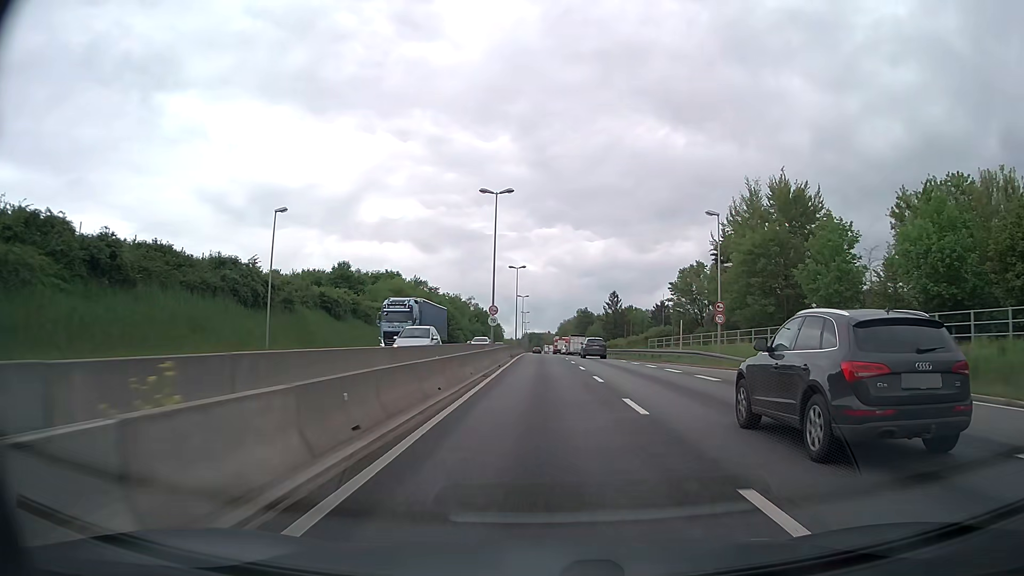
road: trunk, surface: asphalt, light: Day
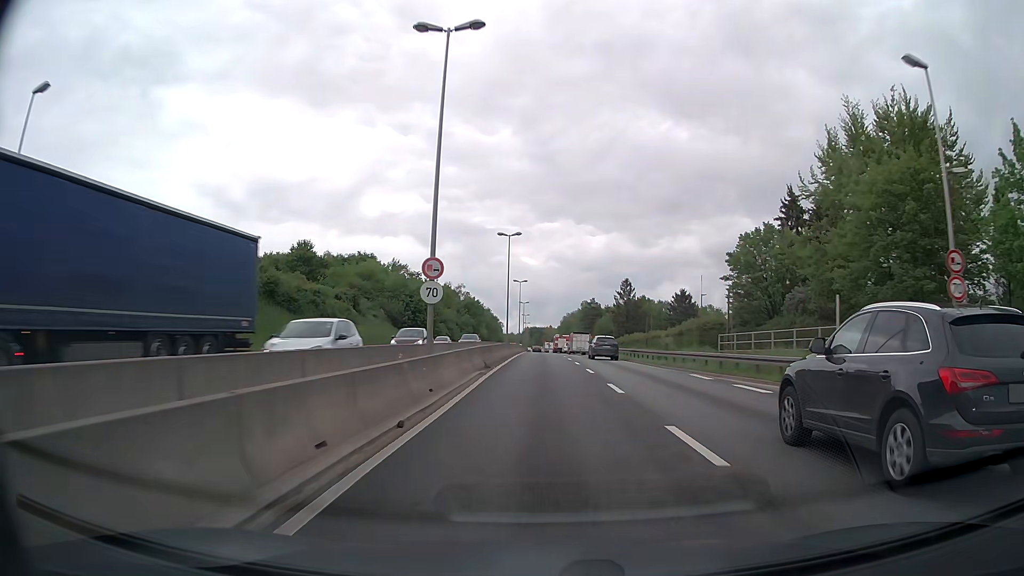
(-0.1, +22.9) m; 0°
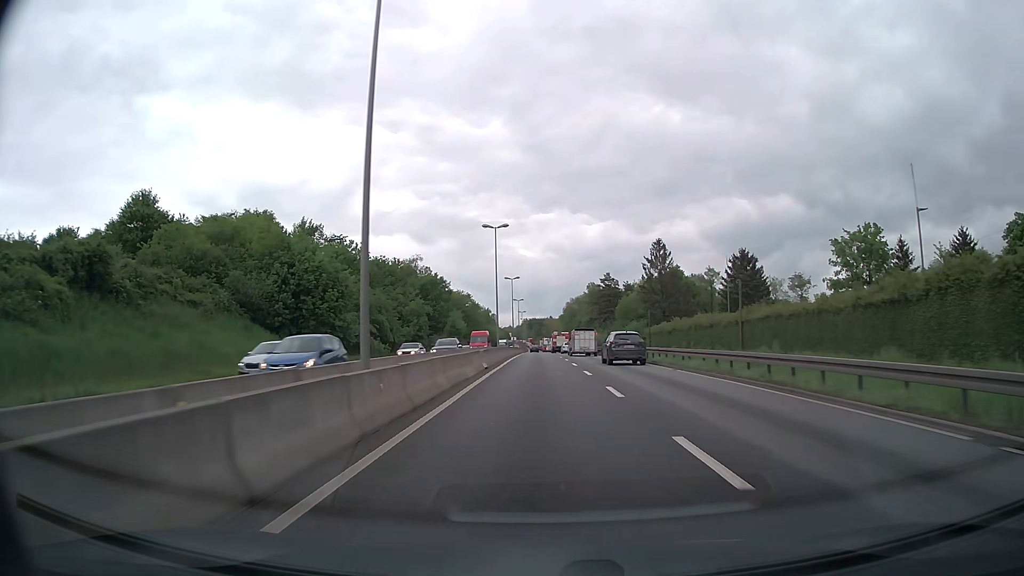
(0.0, +46.2) m; 0°
